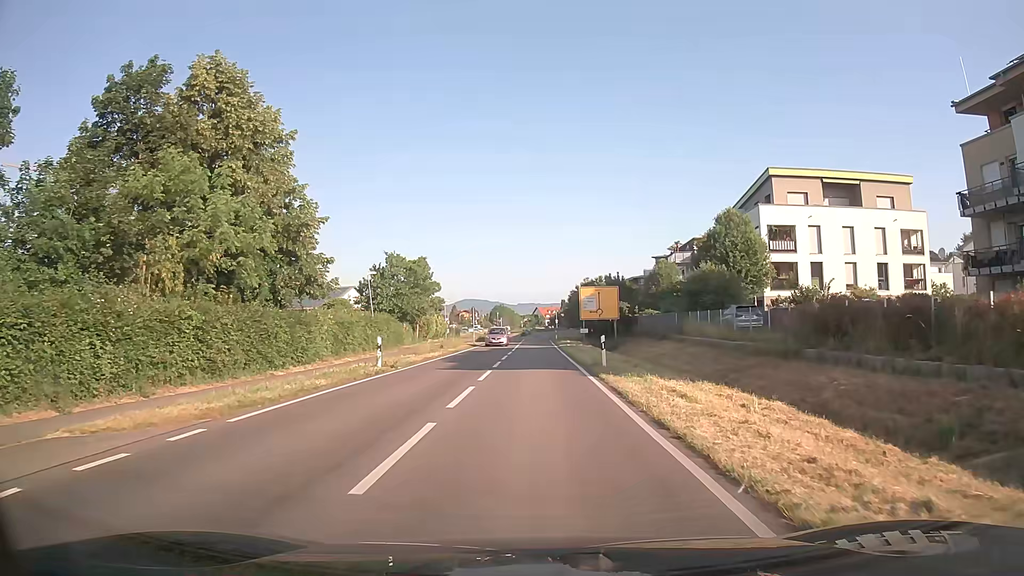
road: secondary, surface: asphalt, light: Day
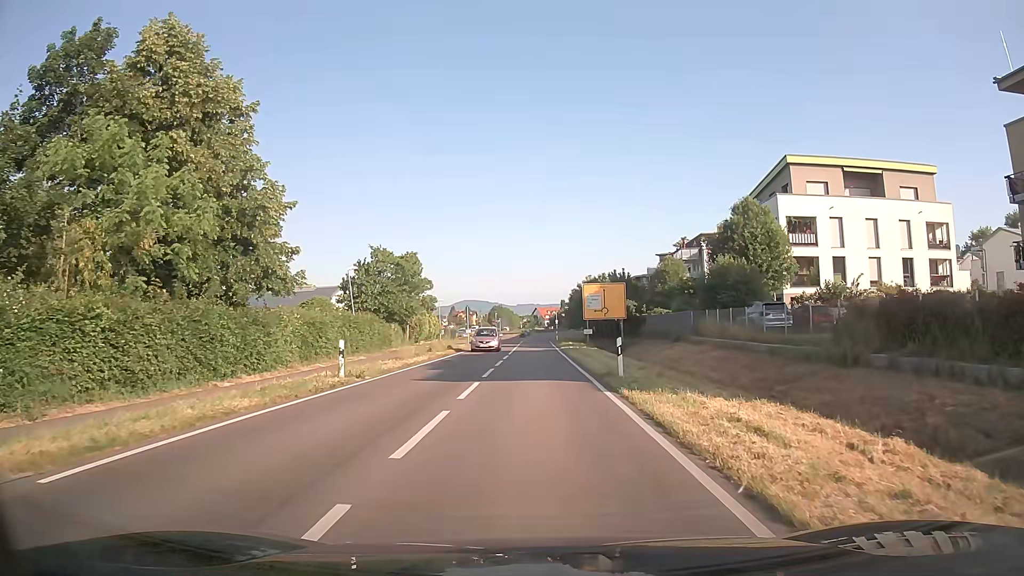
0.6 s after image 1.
(0.0, +4.5) m; 0°
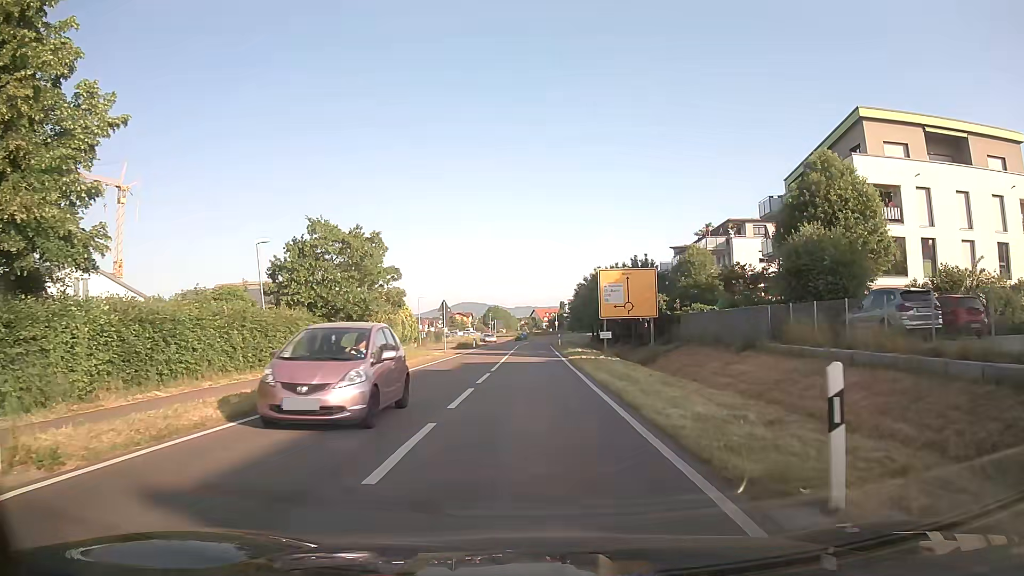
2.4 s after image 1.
(0.0, +13.1) m; 0°
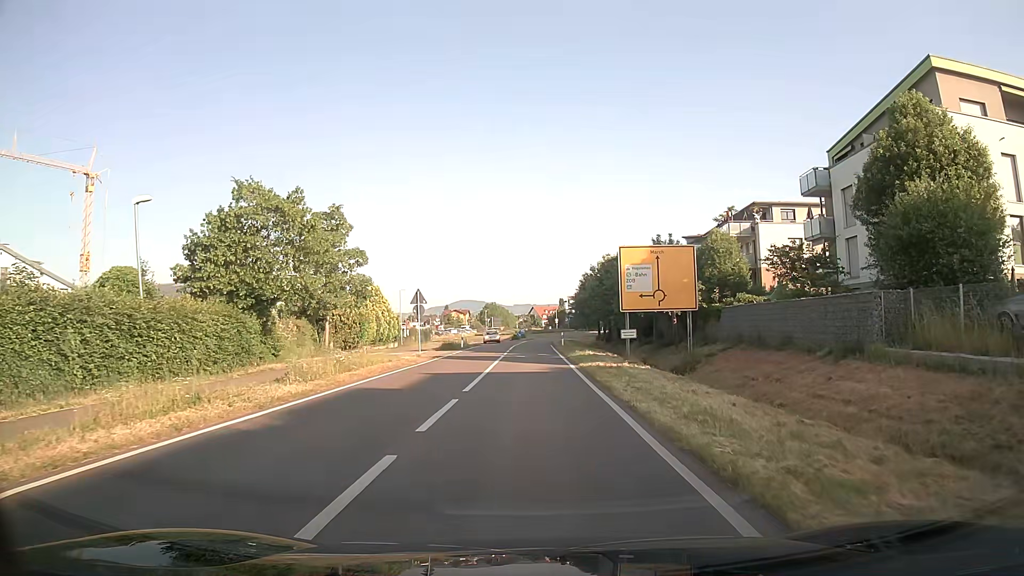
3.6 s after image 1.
(0.0, +8.9) m; 0°
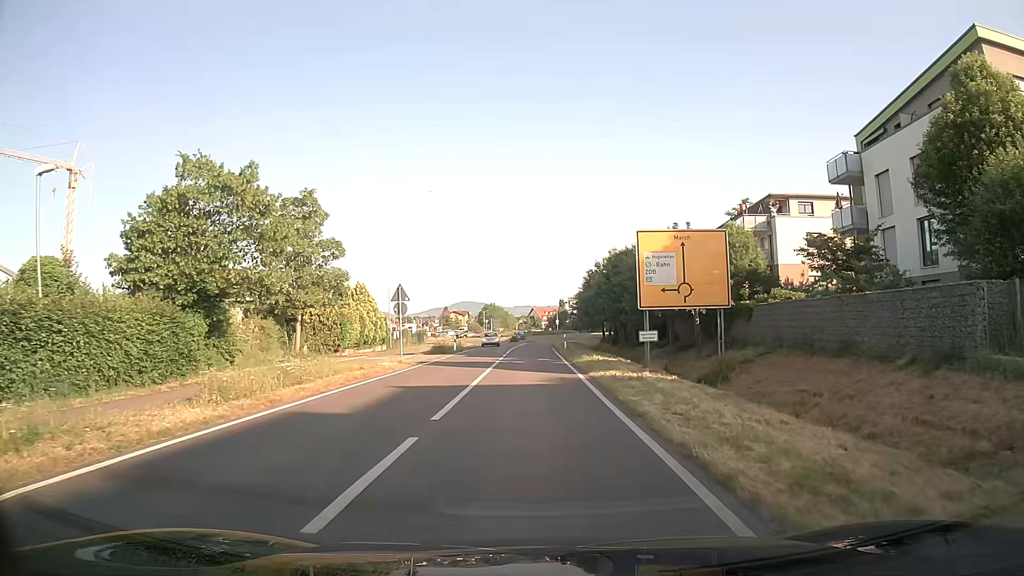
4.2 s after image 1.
(0.0, +4.6) m; -1°
(0, +10) (0, +20) (0, +30) (0, +40) (0, +50) (0, +60) (+1, +70) (+2, +80) (+5, +89) (+11, +97) m
